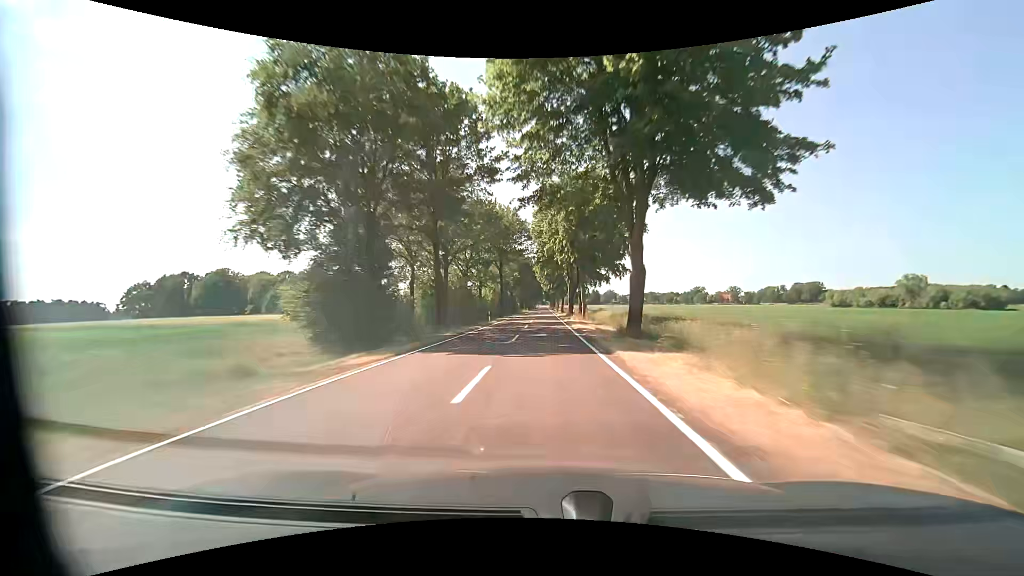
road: tertiary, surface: asphalt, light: Day
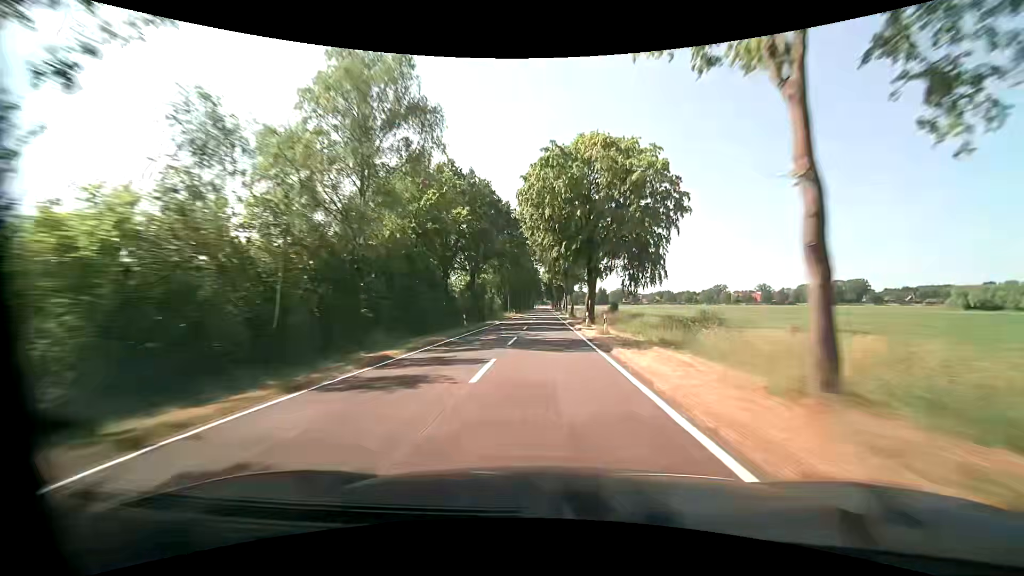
(+0.1, +66.5) m; 0°
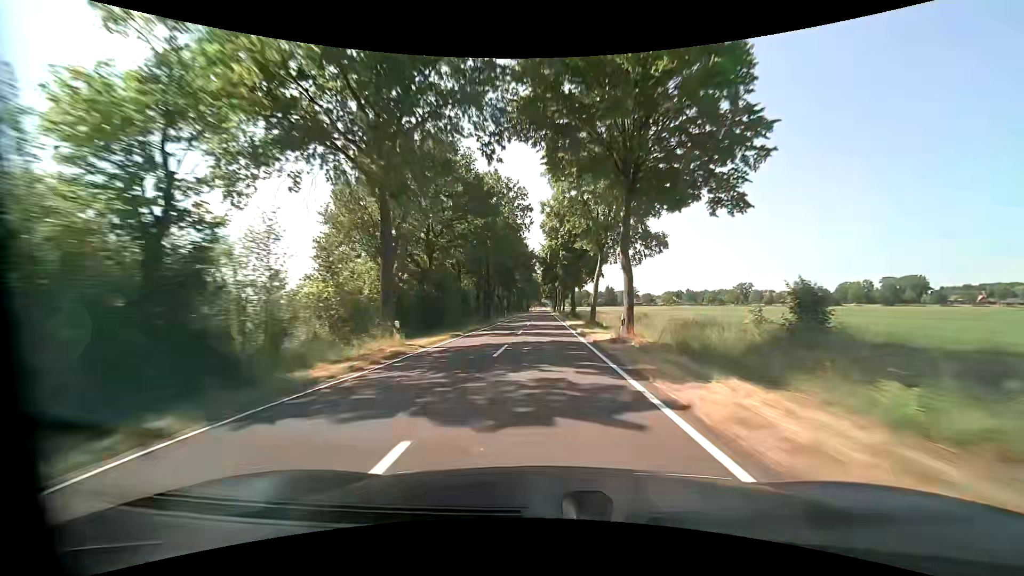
(-0.1, +66.4) m; 0°
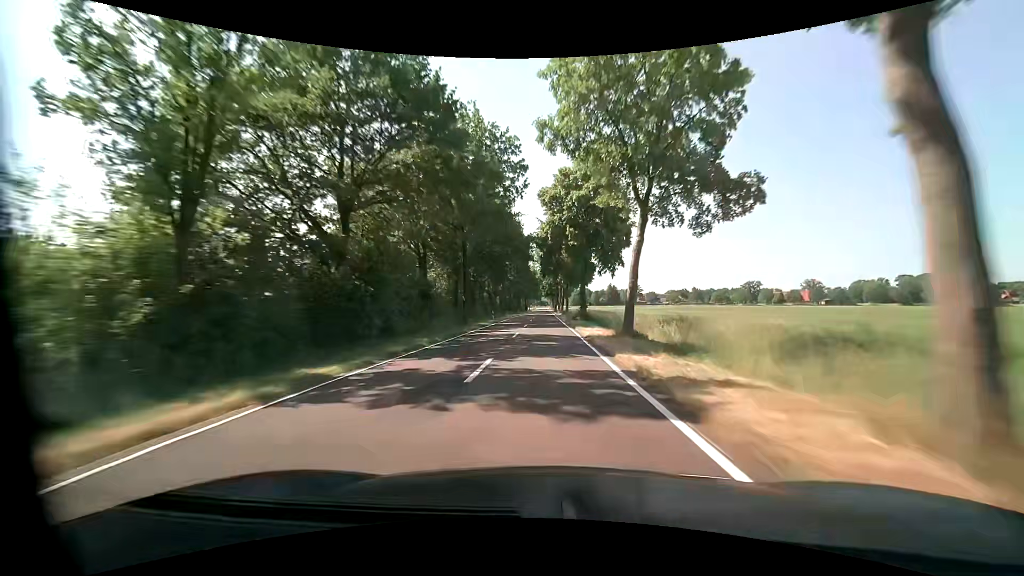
(+0.1, +16.6) m; 0°
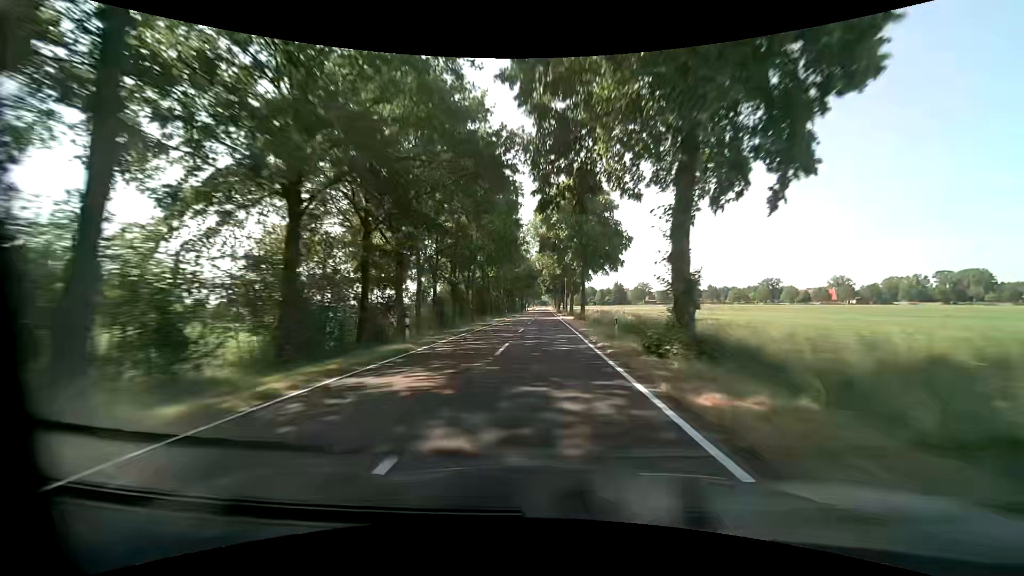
(-0.1, +33.2) m; 0°
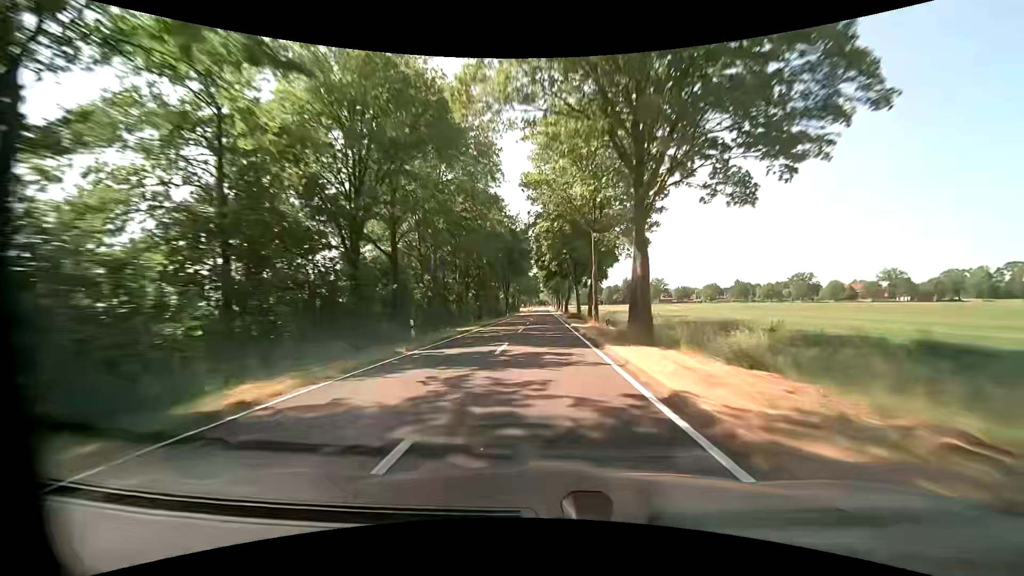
(0.0, +49.8) m; 0°
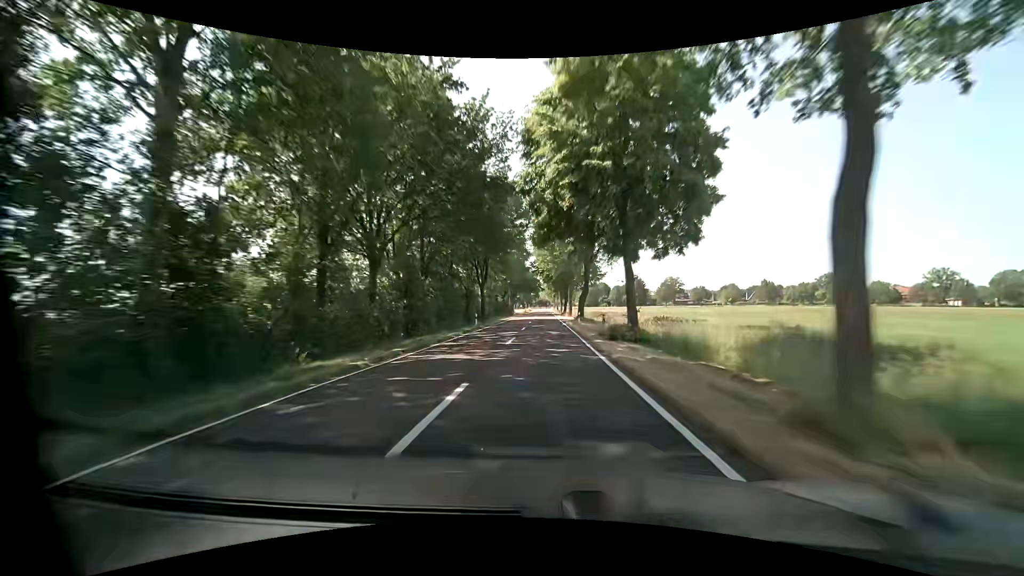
(-0.1, +33.2) m; 0°
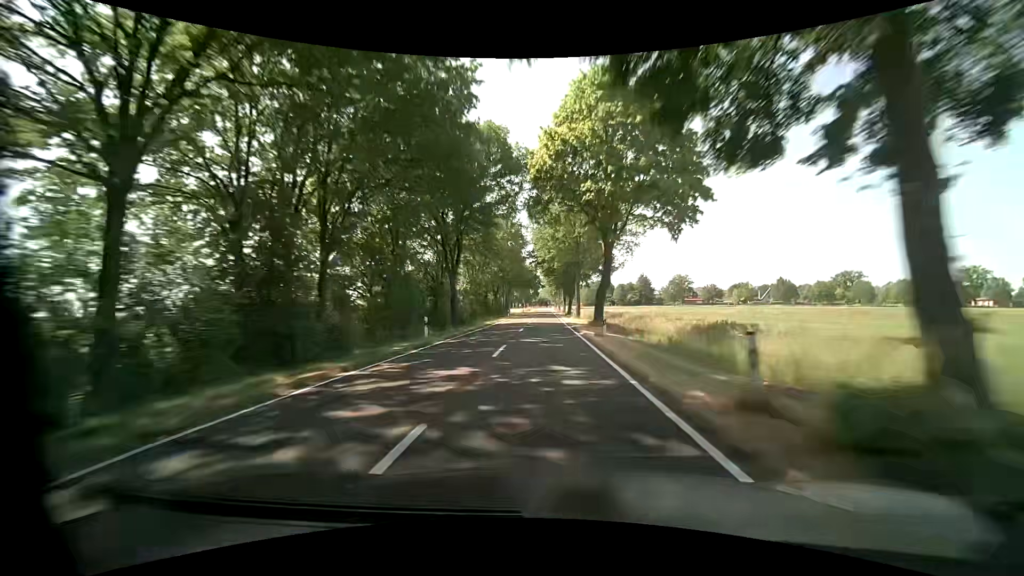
(0.0, +16.6) m; 0°
(0, +10) (0, +20) (0, +30) (0, +40) (0, +50) (-1, +60) (-1, +70) (-1, +80) (-1, +90) (-1, +100) m
